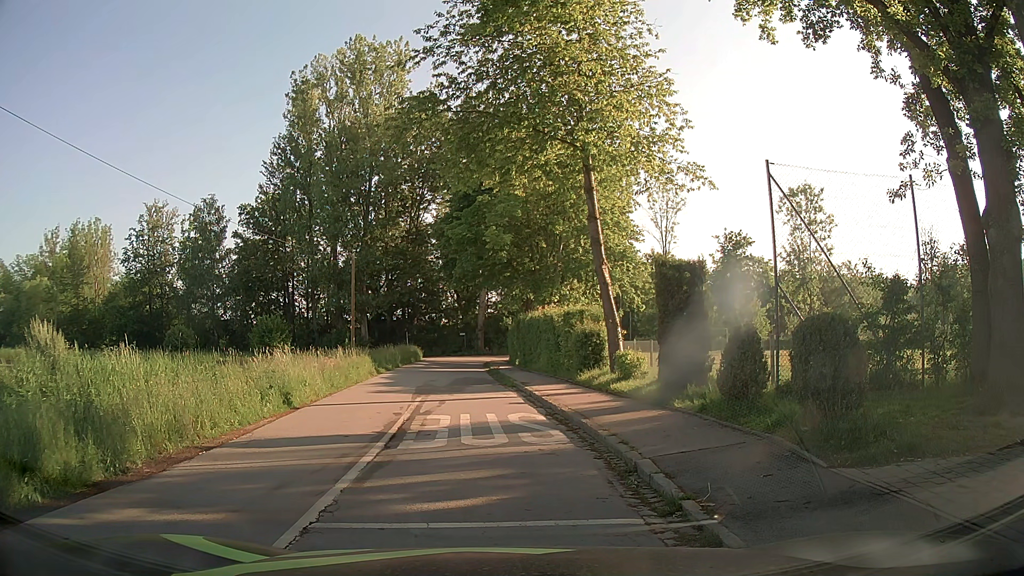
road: residential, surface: asphalt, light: Day
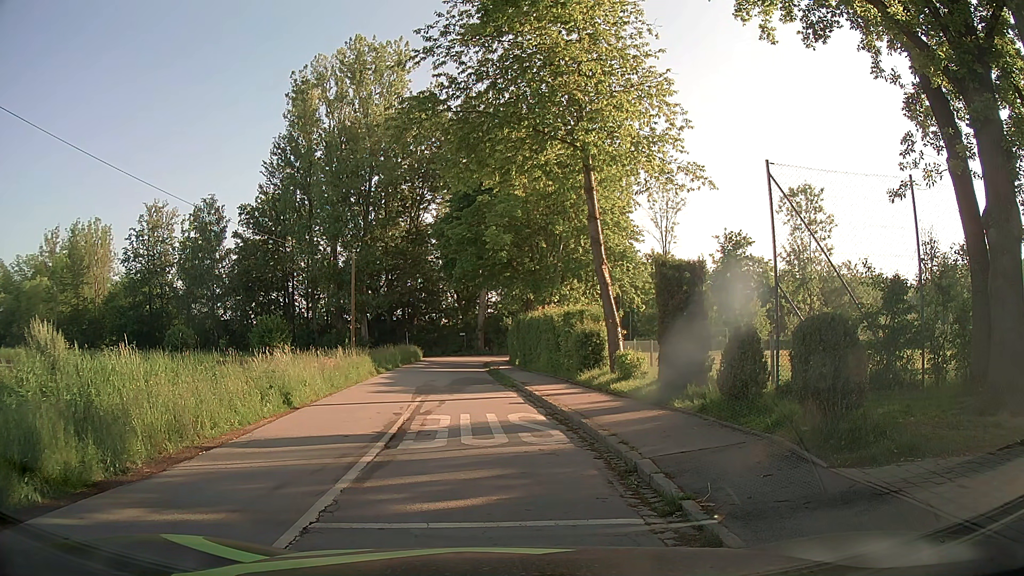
(0.0, 0.0) m; 0°
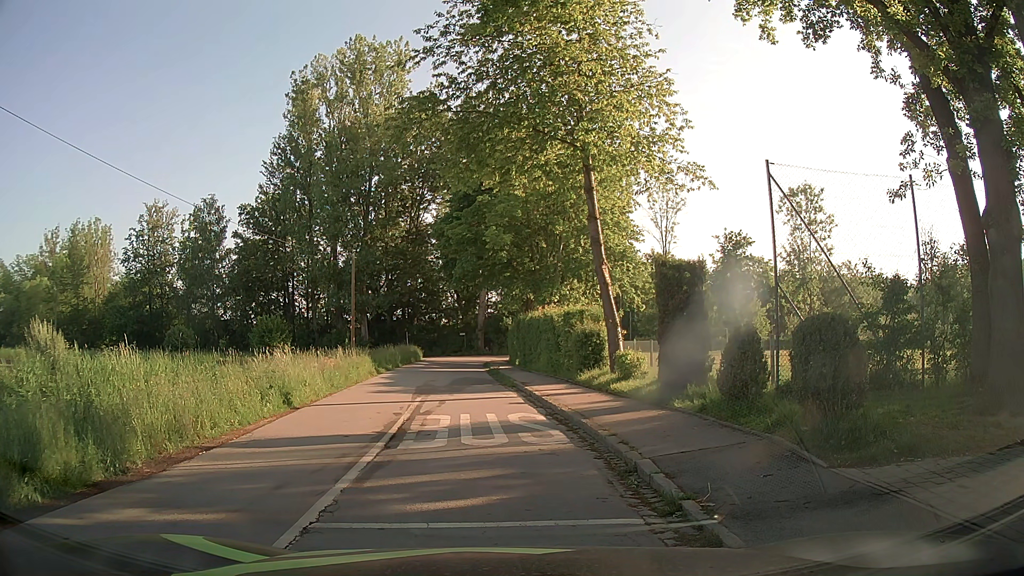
(0.0, 0.0) m; 0°
